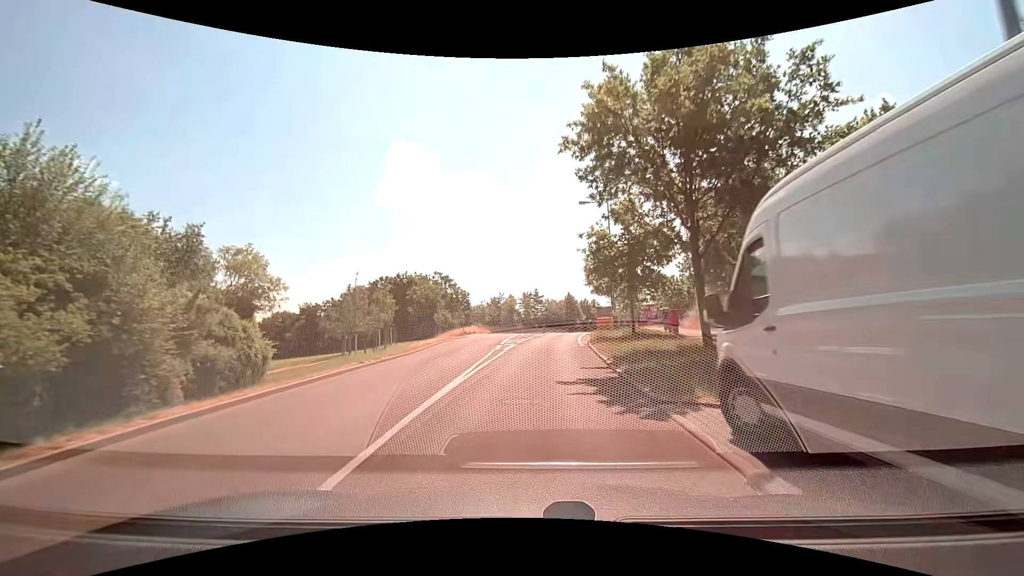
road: tertiary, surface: asphalt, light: Day
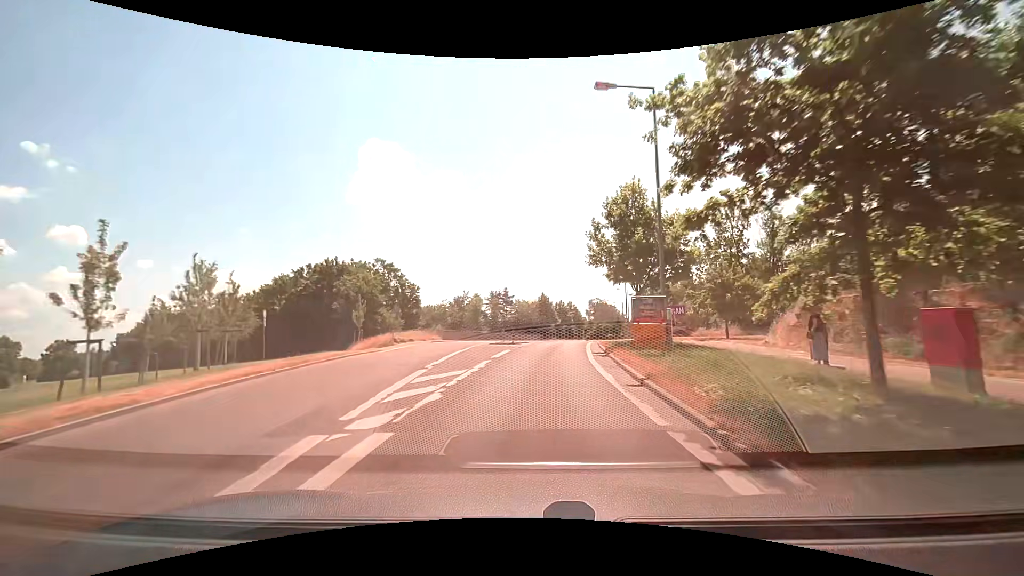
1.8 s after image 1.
(+0.5, +20.6) m; +3°
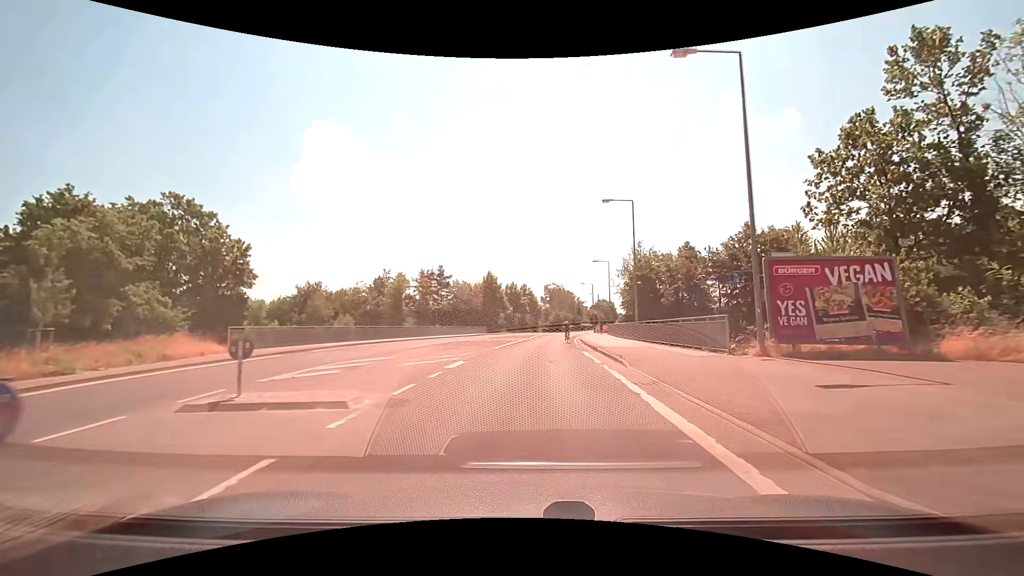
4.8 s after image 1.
(+1.9, +33.5) m; +6°
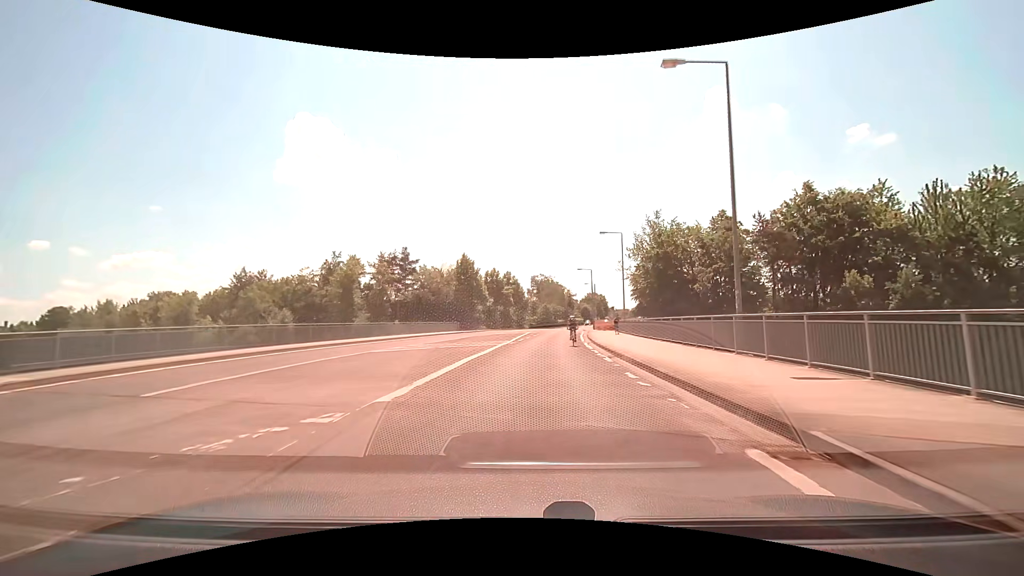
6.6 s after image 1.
(+0.2, +19.9) m; +2°
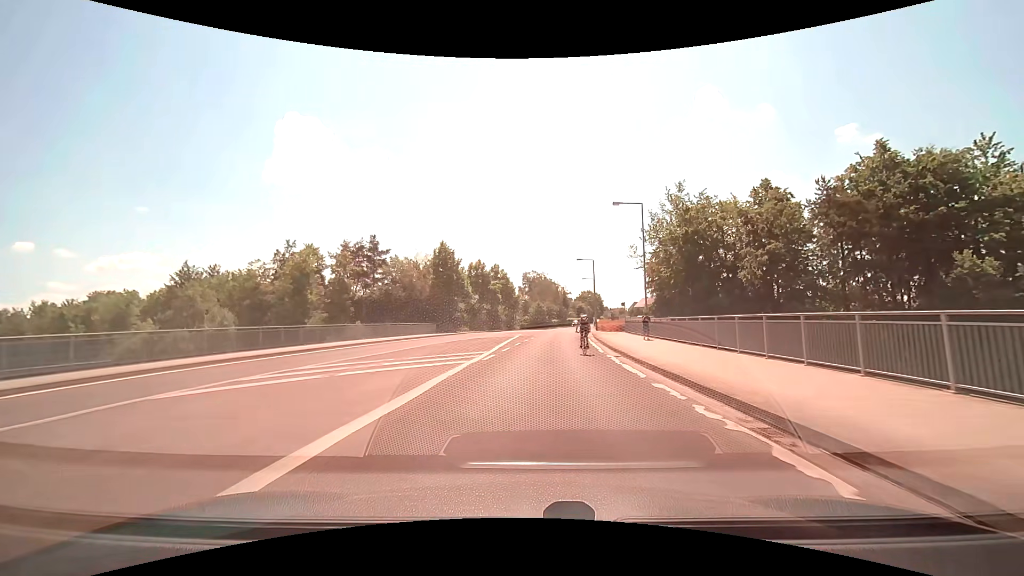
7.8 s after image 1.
(+0.1, +13.2) m; +1°
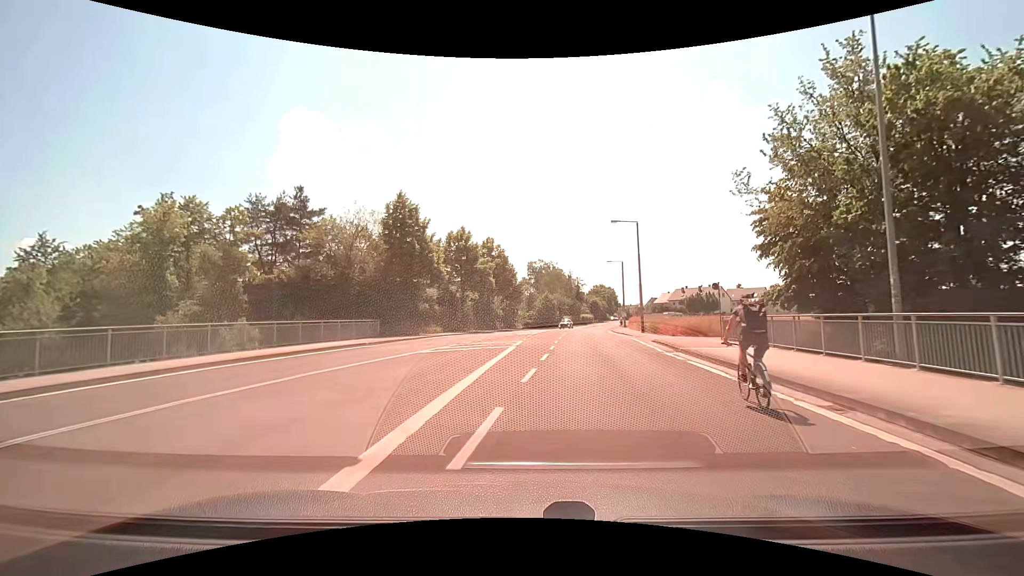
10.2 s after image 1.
(0.0, +25.8) m; 0°
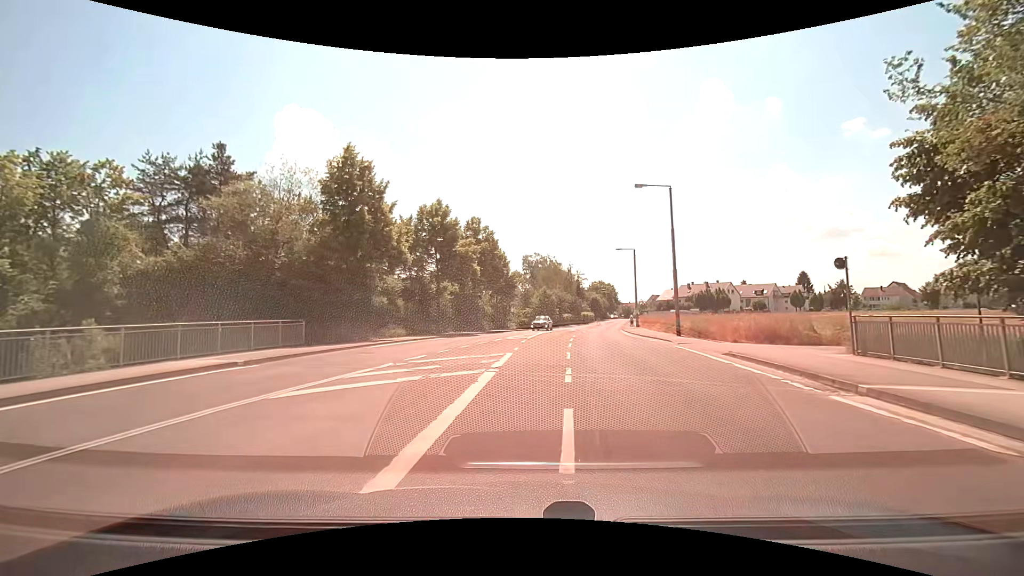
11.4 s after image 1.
(0.0, +11.9) m; 0°
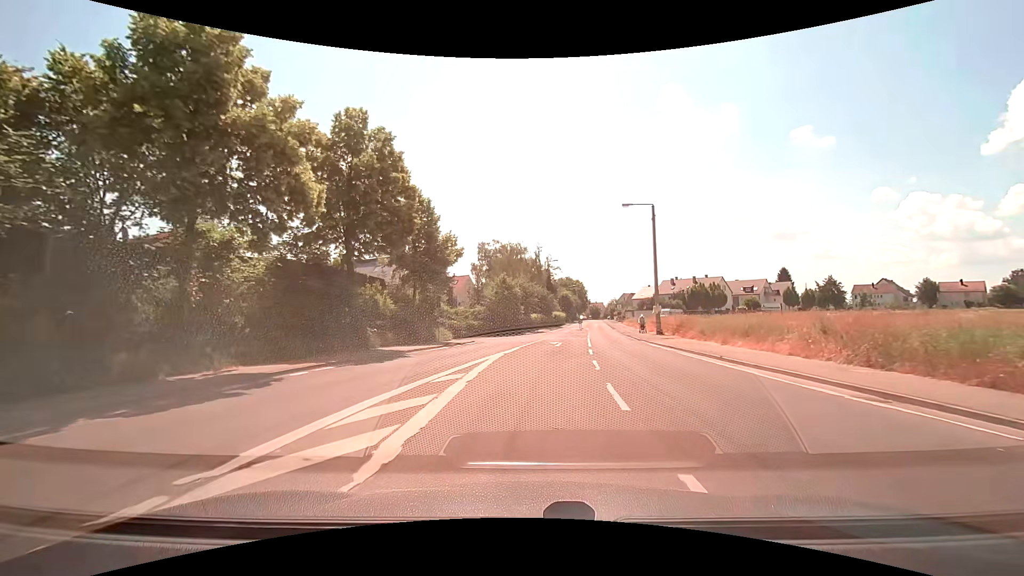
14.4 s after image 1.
(+0.8, +27.0) m; +4°
(0, +10) (+1, +20) (+2, +30) (+3, +40) (-2, +48) (-11, +52) (-21, +55) (-30, +57) (-40, +61) (-48, +66) m
